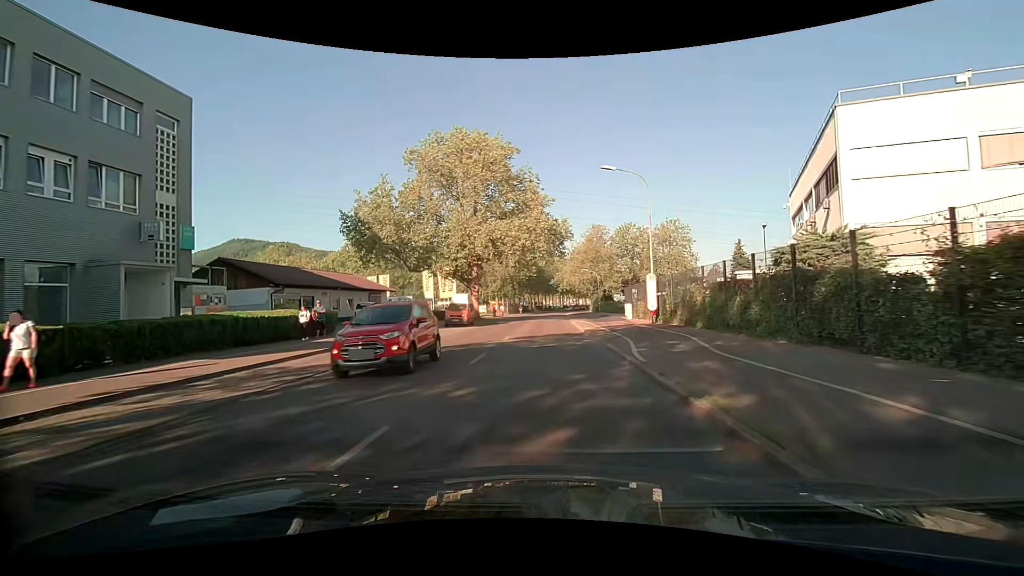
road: tertiary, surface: asphalt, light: Day
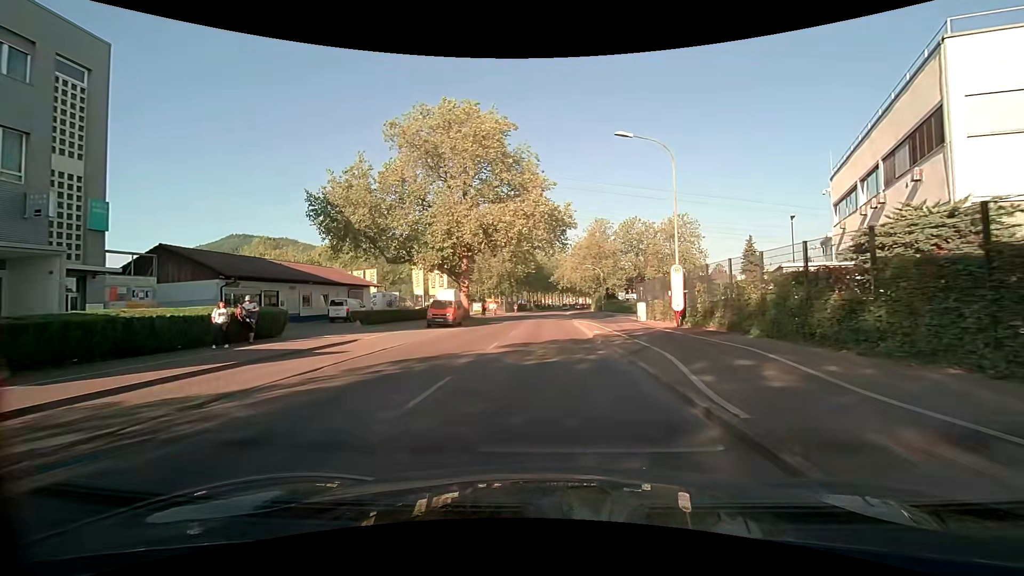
(0.0, +5.5) m; 0°
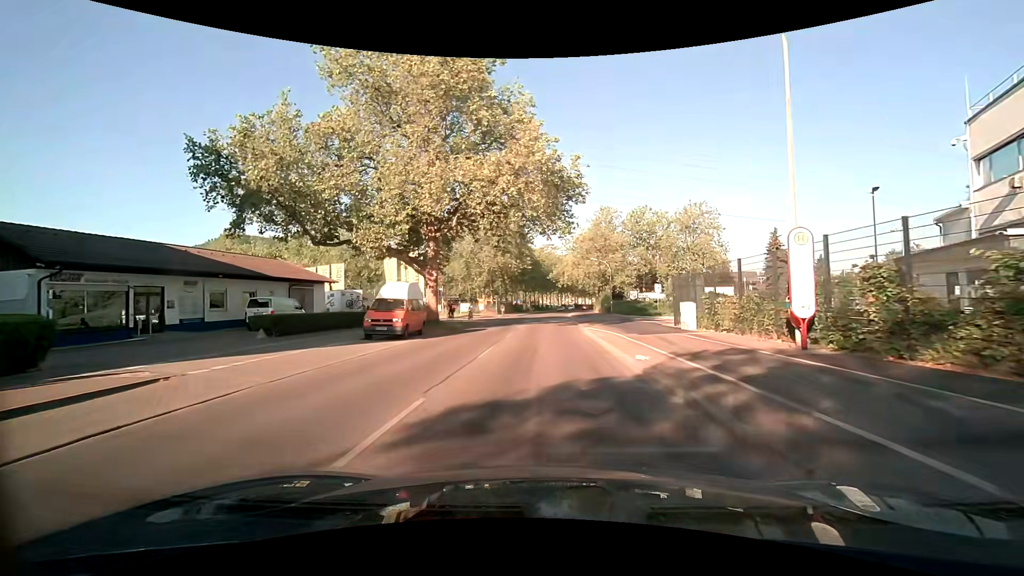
(0.0, +11.0) m; 0°
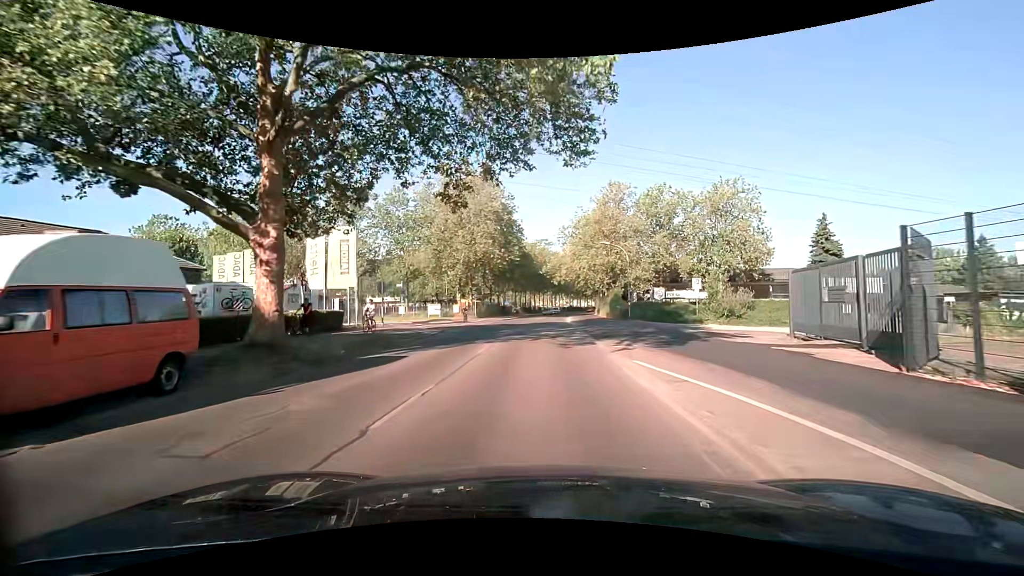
(+0.1, +16.7) m; 0°
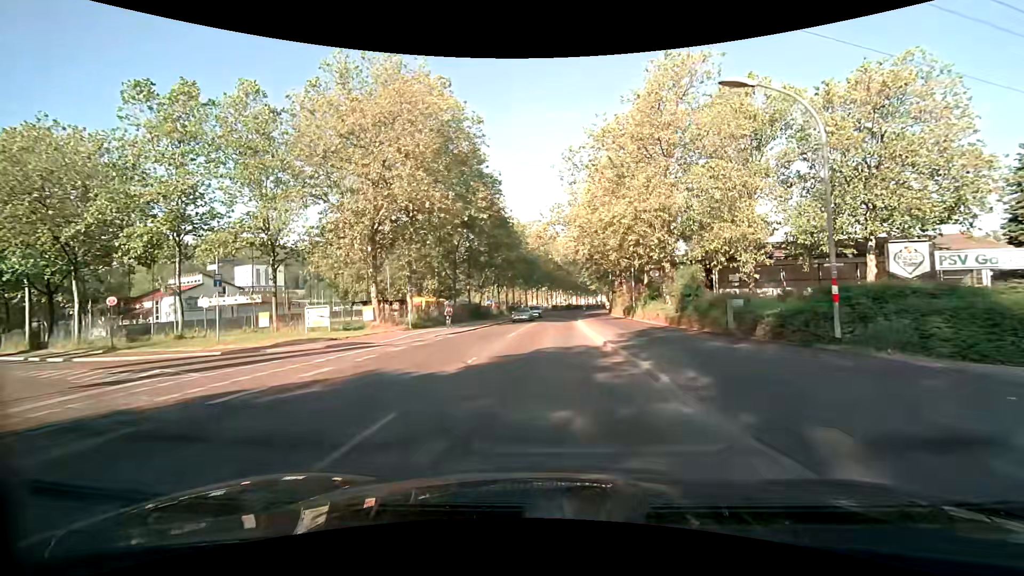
(+0.2, +29.3) m; +1°
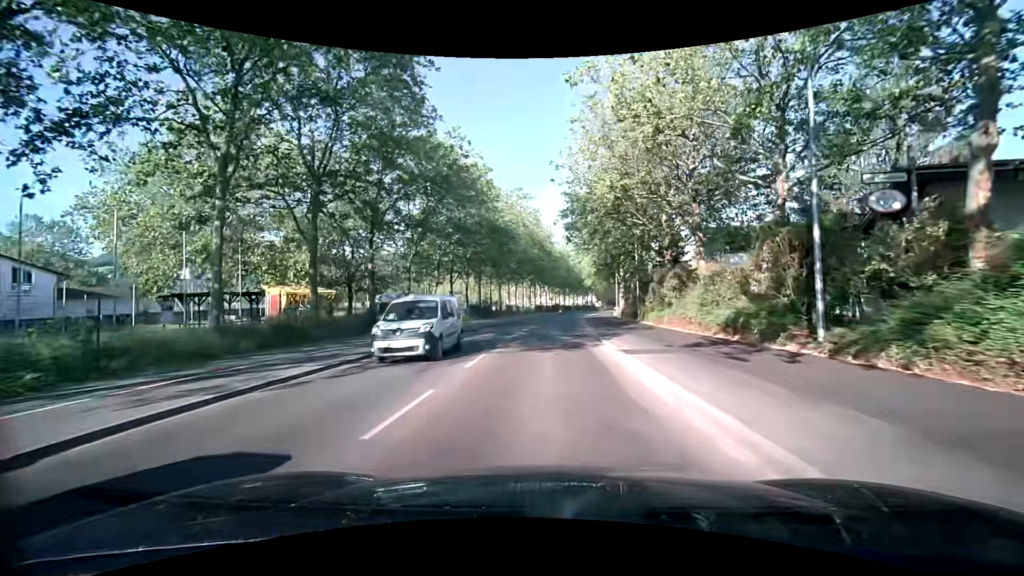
(+0.2, +30.0) m; +1°
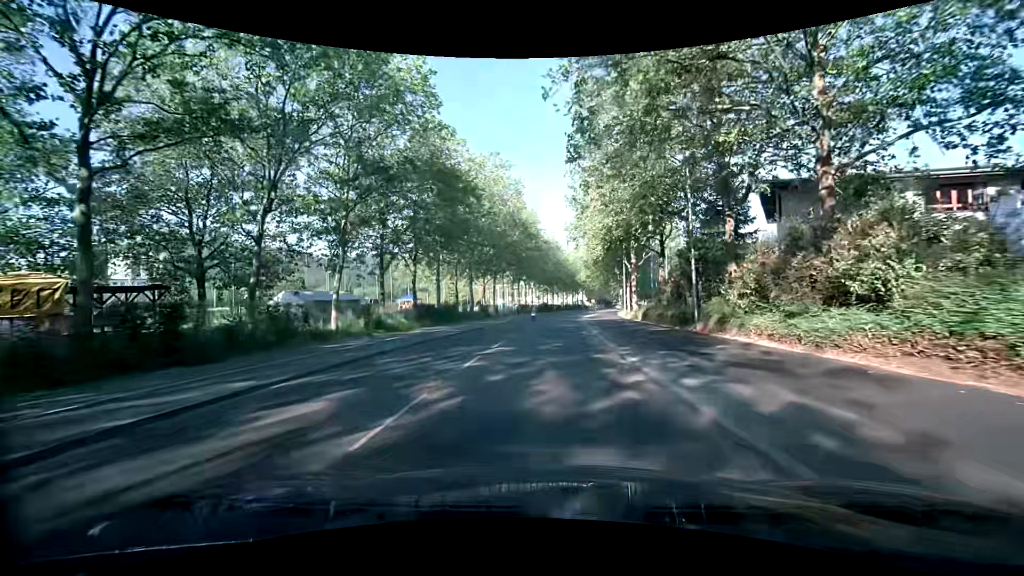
(+0.4, +18.5) m; +1°
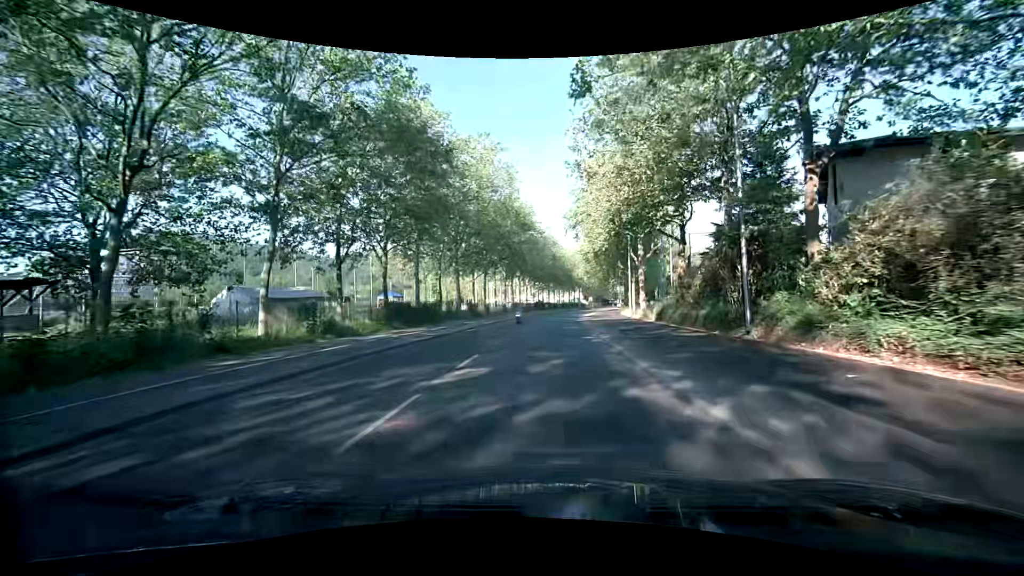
(+0.1, +6.2) m; +2°
(0, +10) (0, +20) (0, +30) (+1, +40) (+1, +50) (+2, +60) (+3, +70) (+5, +80) (+6, +90) (+8, +100) m
